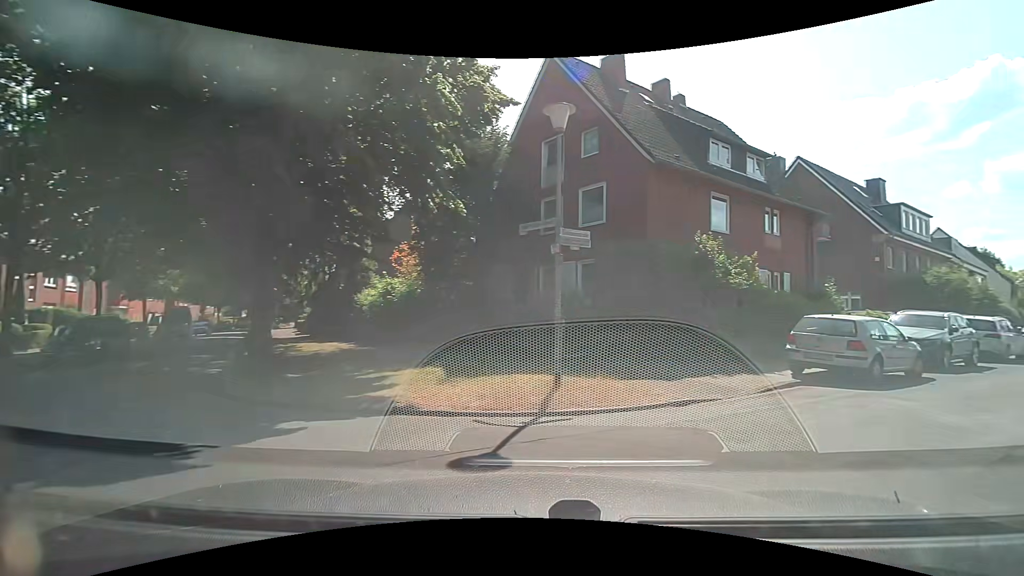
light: Day
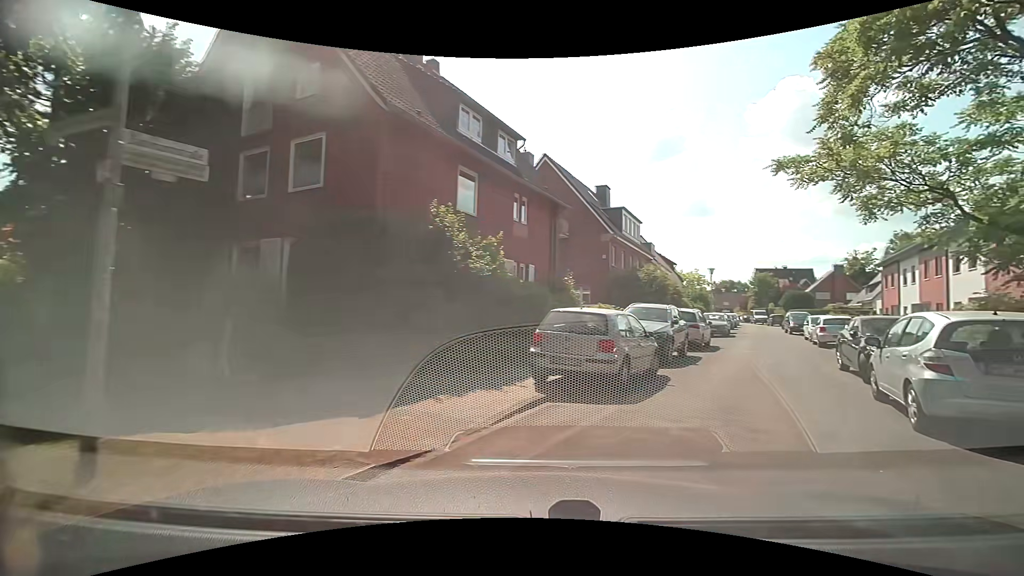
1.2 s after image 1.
(+1.0, +4.1) m; +27°
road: residential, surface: asphalt
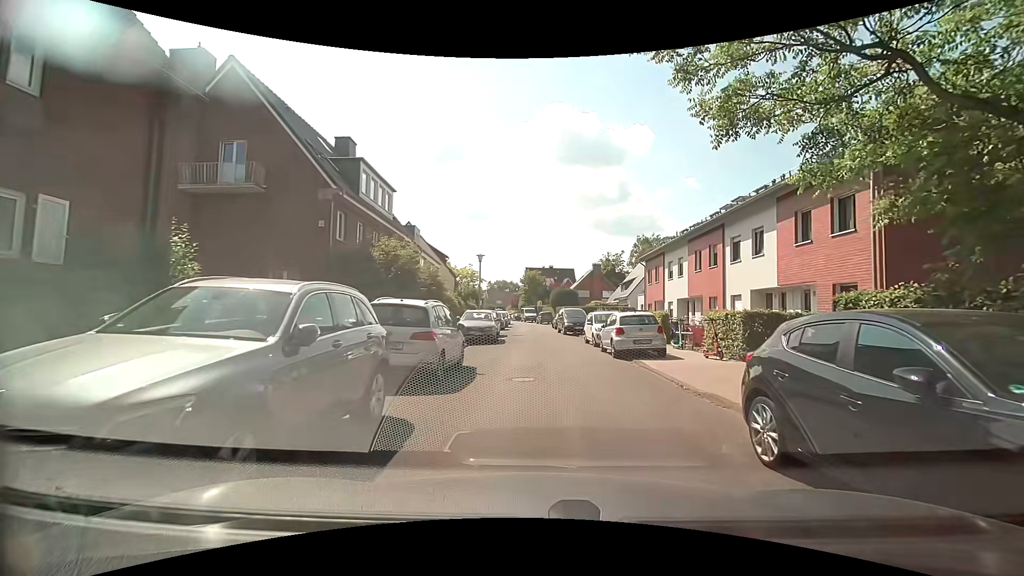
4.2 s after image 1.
(+3.7, +10.6) m; +25°
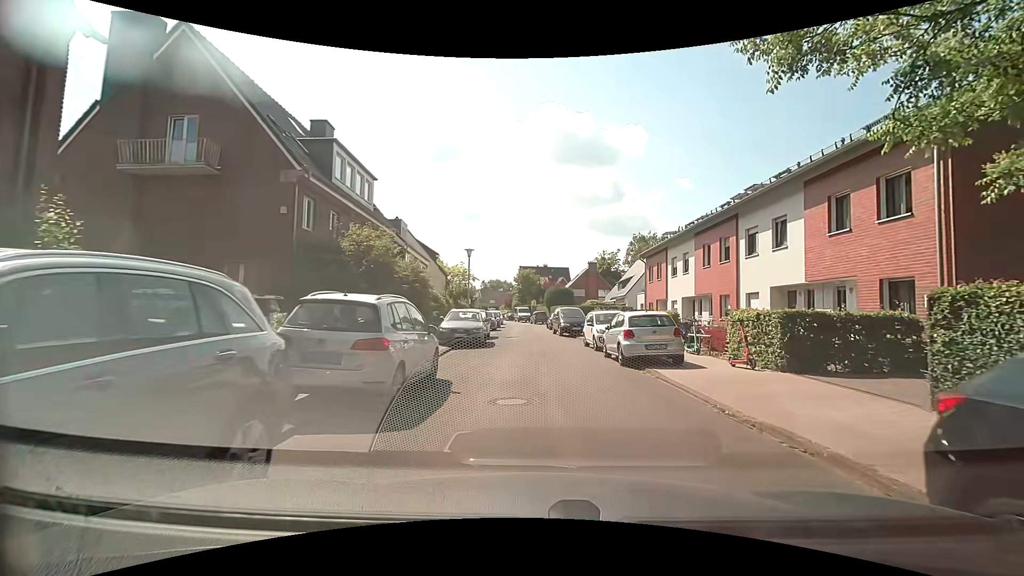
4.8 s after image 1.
(+0.1, +2.6) m; +3°
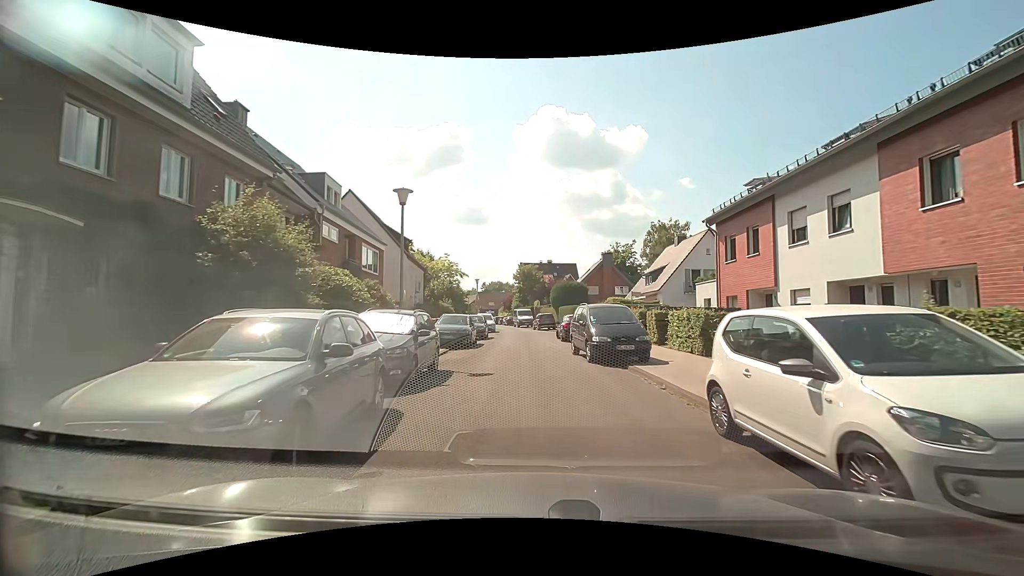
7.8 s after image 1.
(-0.1, +15.5) m; 0°
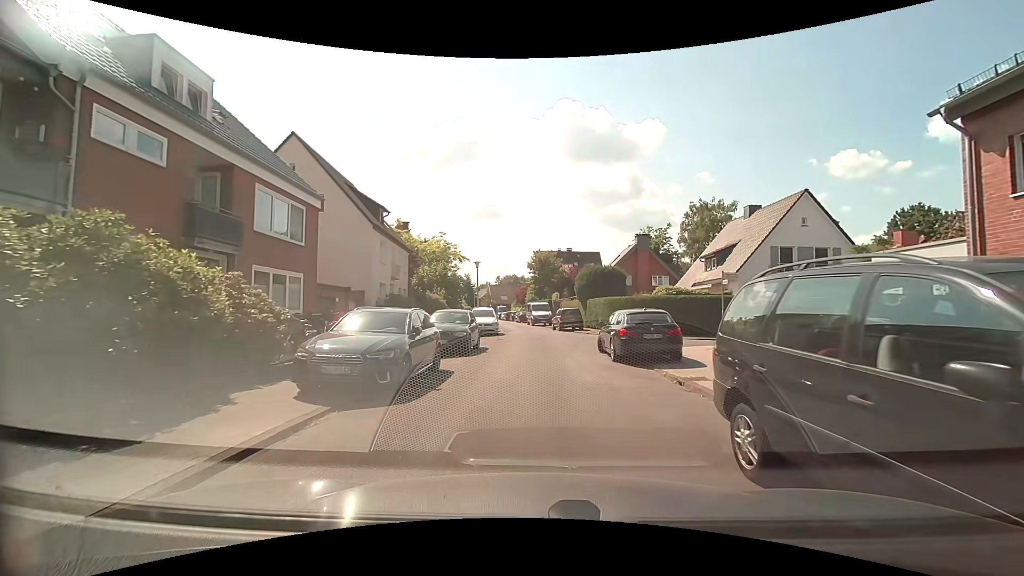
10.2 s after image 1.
(-0.4, +13.1) m; -2°
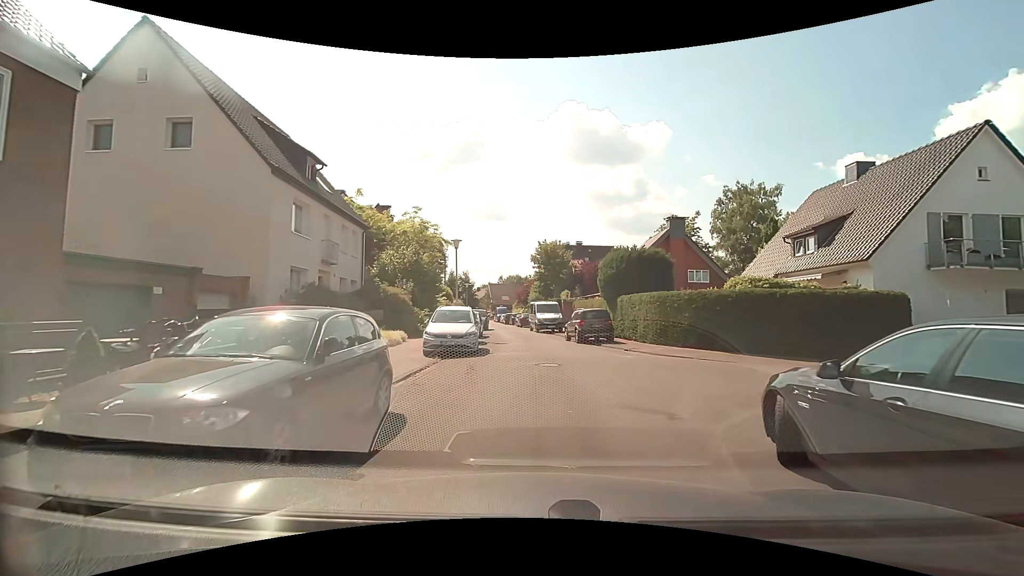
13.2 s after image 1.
(-0.2, +12.2) m; -2°
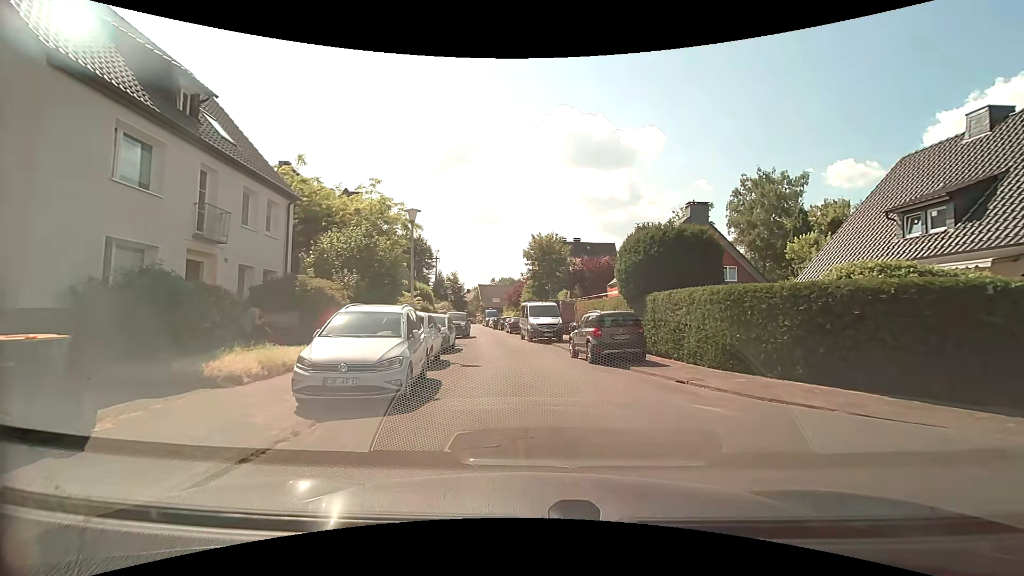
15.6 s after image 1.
(+0.1, +8.3) m; +2°
(0, +10) (-1, +20) (-2, +30) (-4, +40) (-5, +50) (-7, +60) (-8, +69) (-10, +79) (-11, +89) (-18, +96) m
